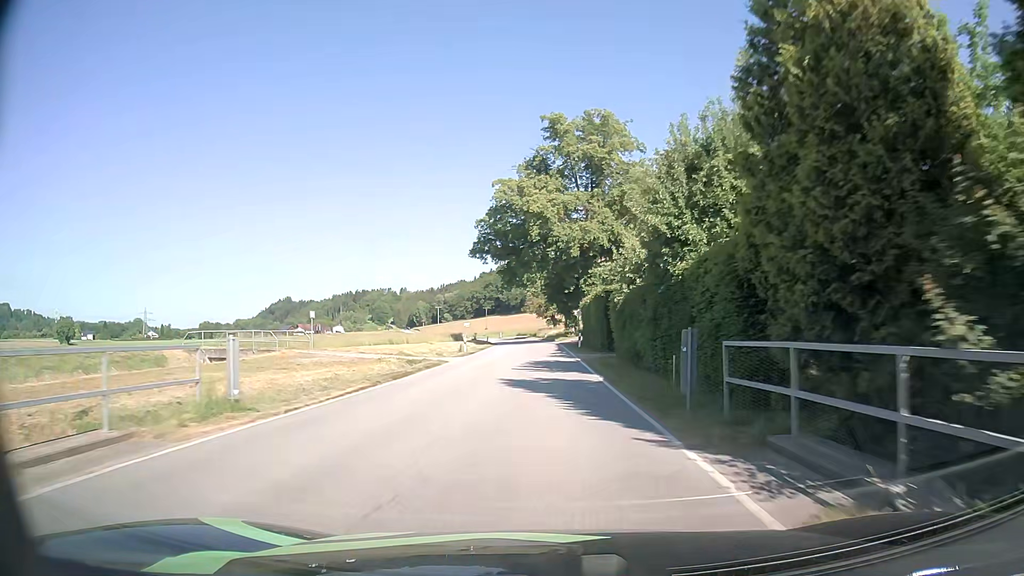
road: secondary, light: Day
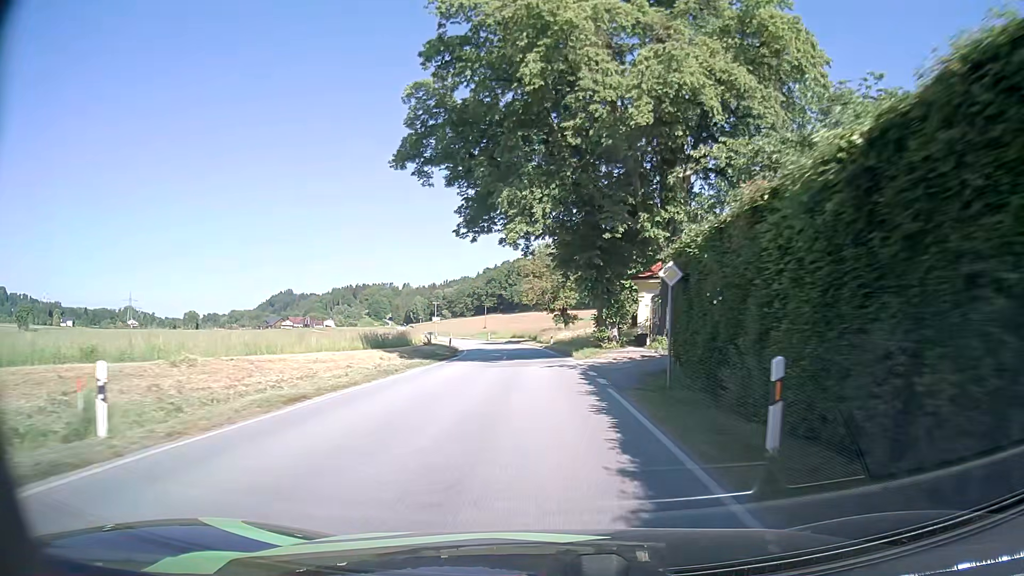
(-0.3, +38.6) m; -1°
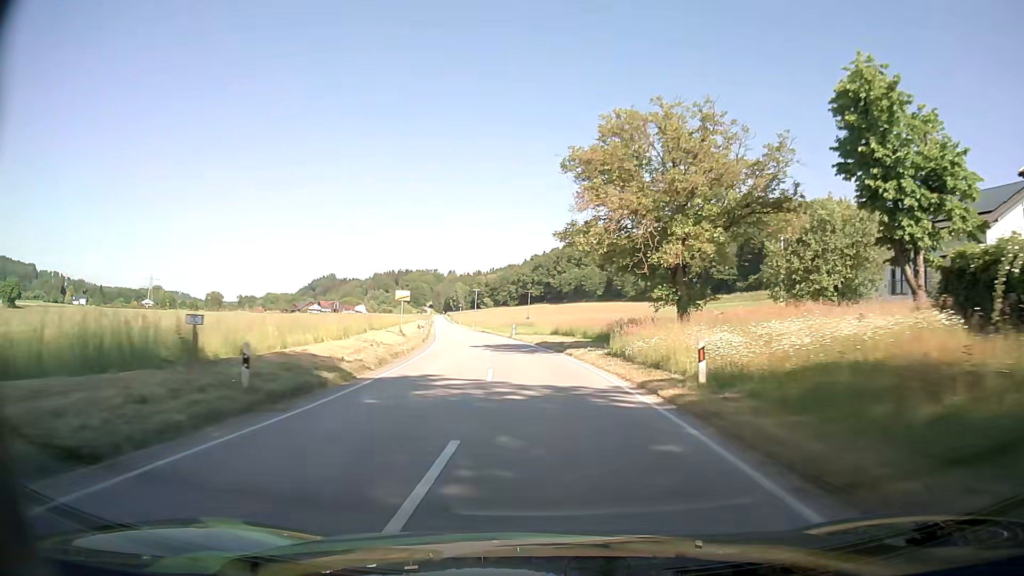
(-0.9, +40.9) m; -4°
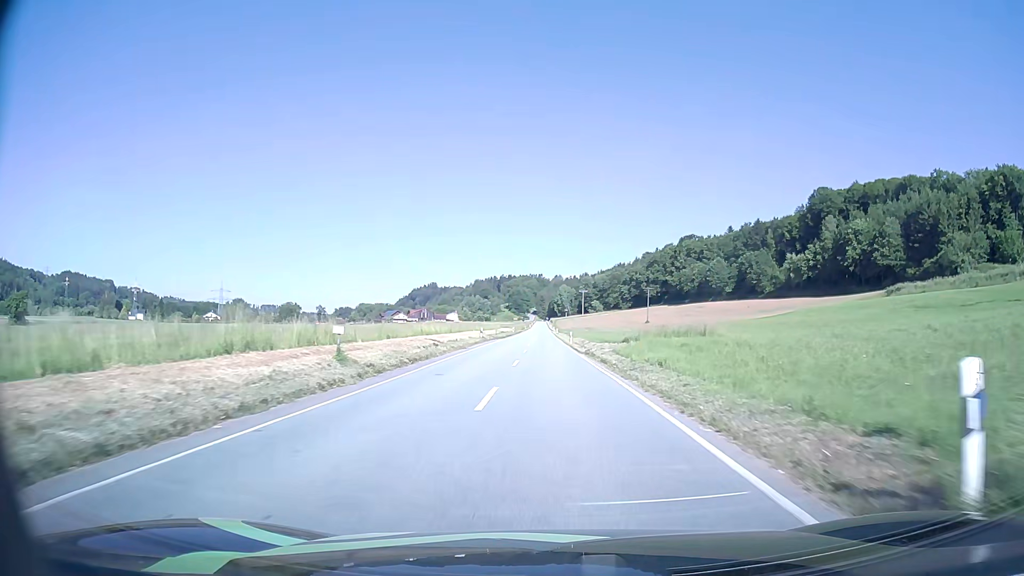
(-4.2, +53.3) m; -9°
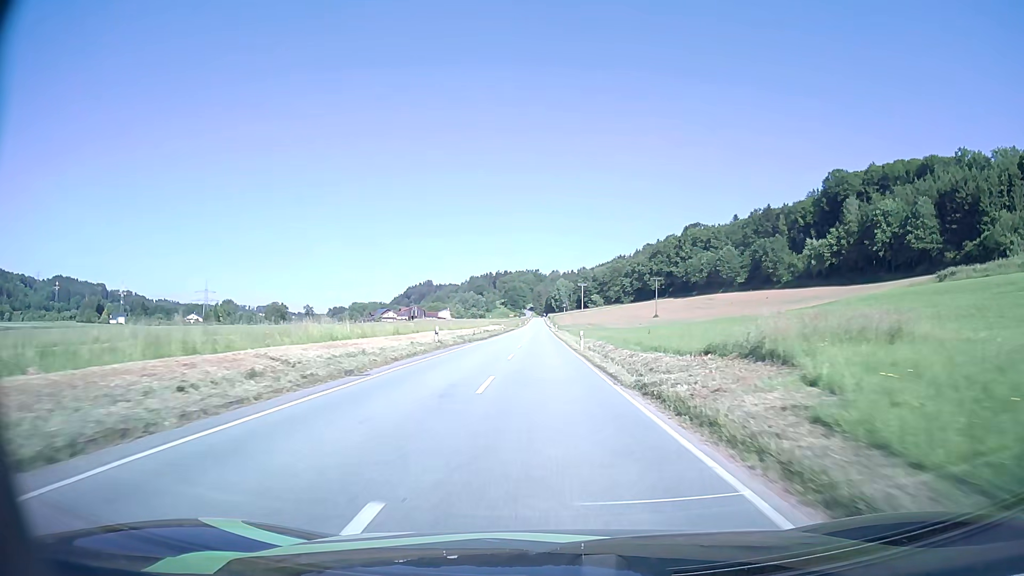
(+0.1, +22.0) m; 0°
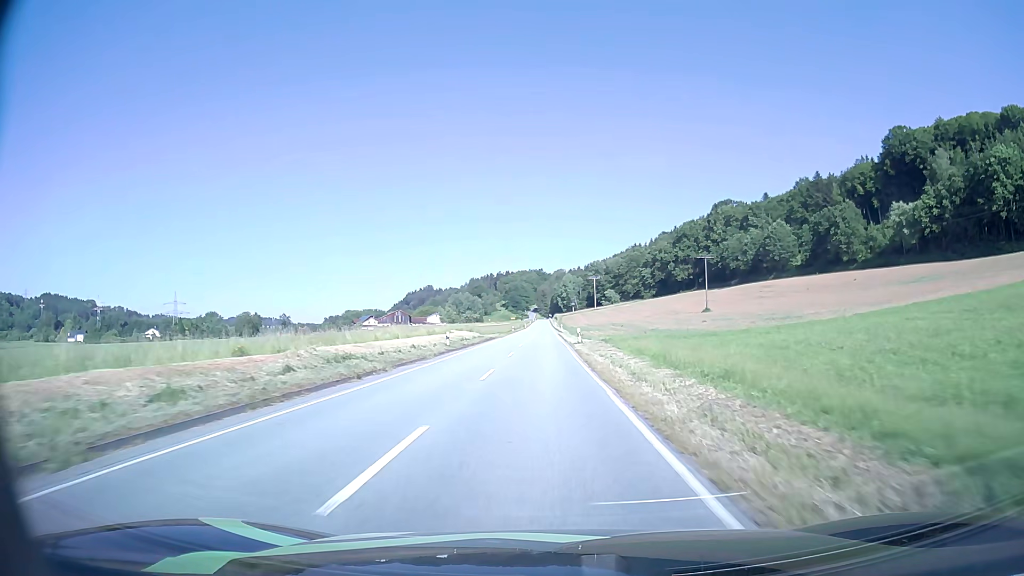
(-0.4, +56.3) m; -1°
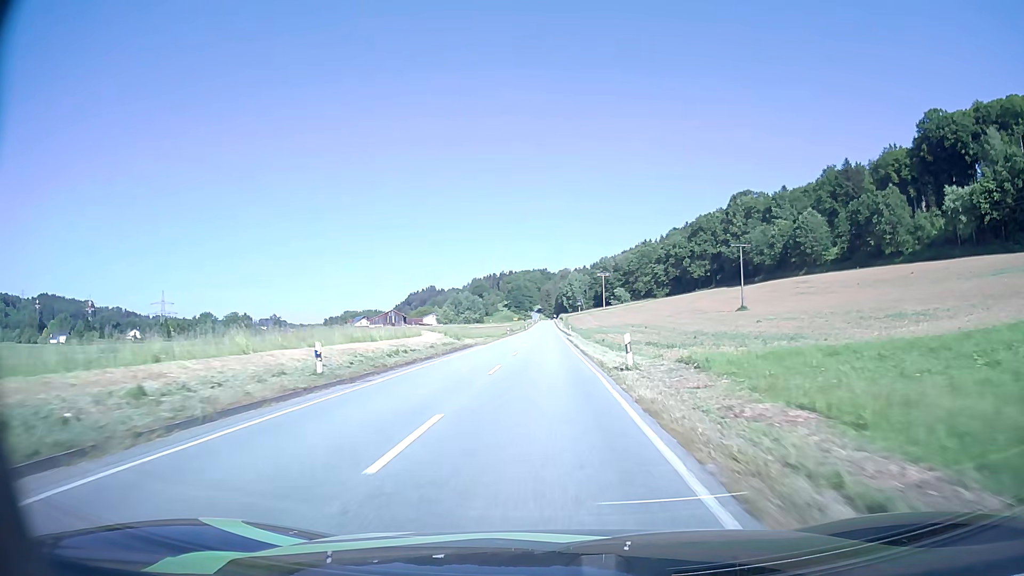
(-0.1, +23.0) m; 0°
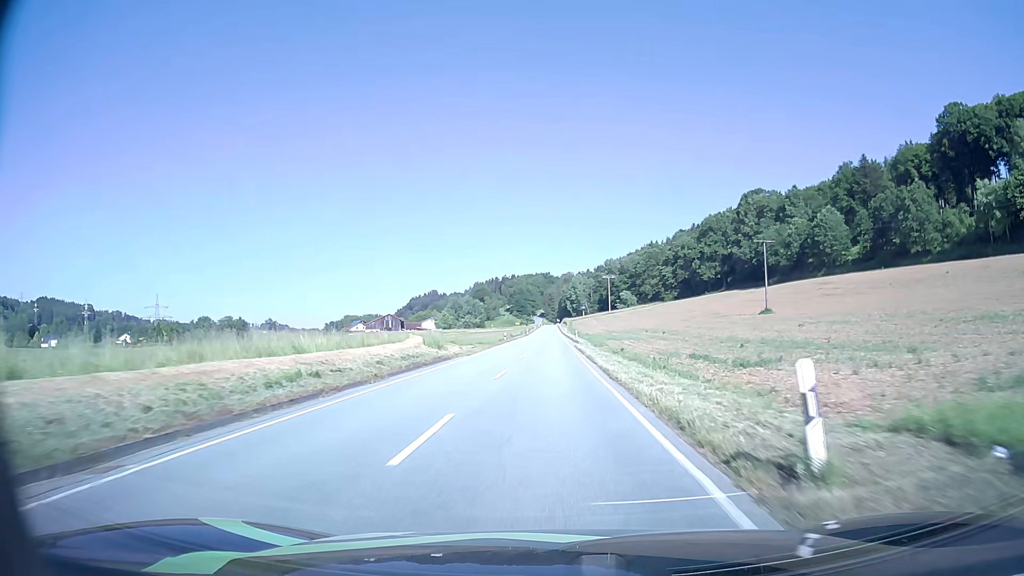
(0.0, +11.6) m; 0°
(0, +10) (0, +20) (0, +30) (0, +40) (0, +50) (0, +60) (0, +70) (0, +80) (0, +90) (0, +100) m
